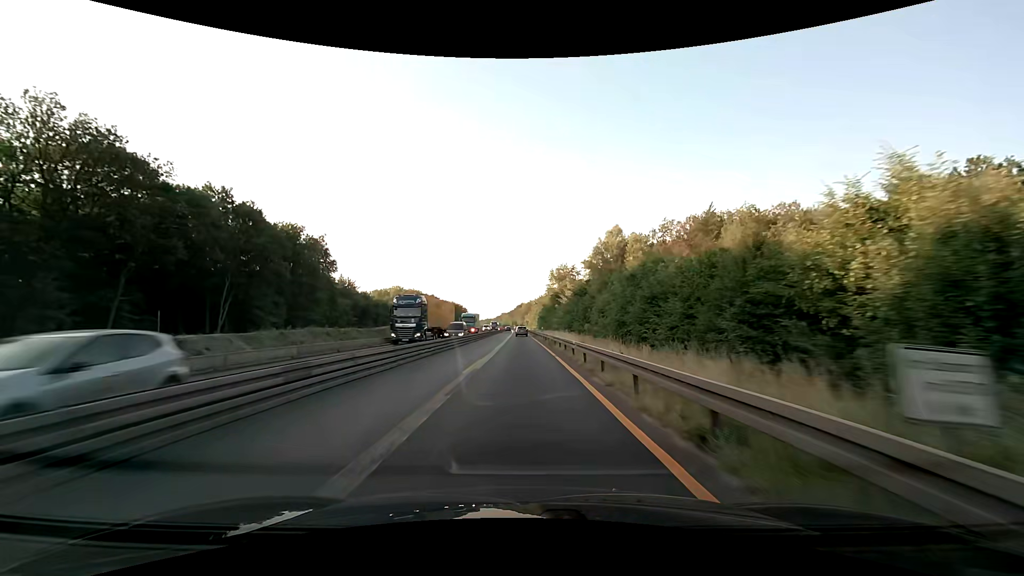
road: motorway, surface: asphalt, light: Day
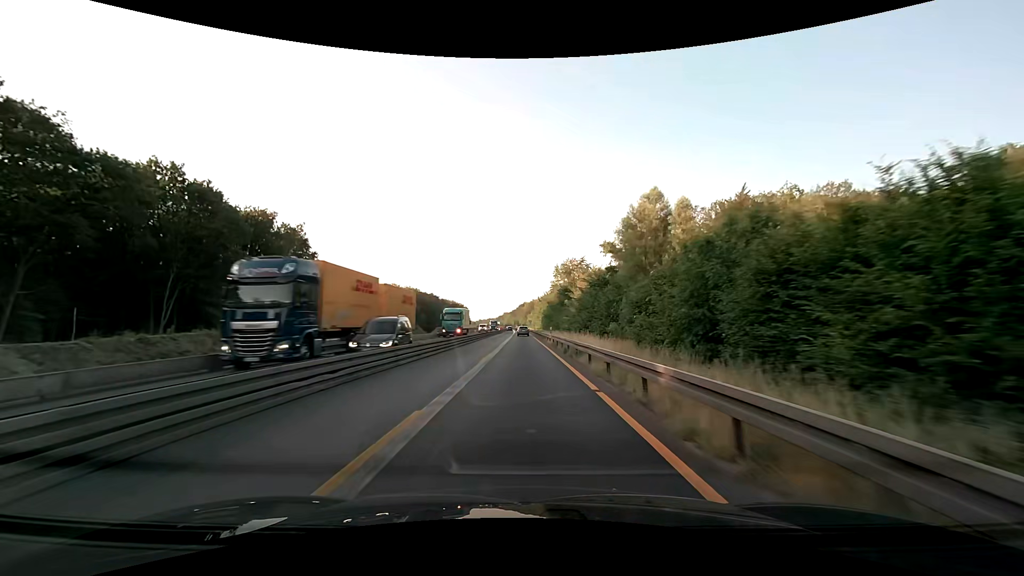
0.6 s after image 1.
(0.0, +12.5) m; 0°
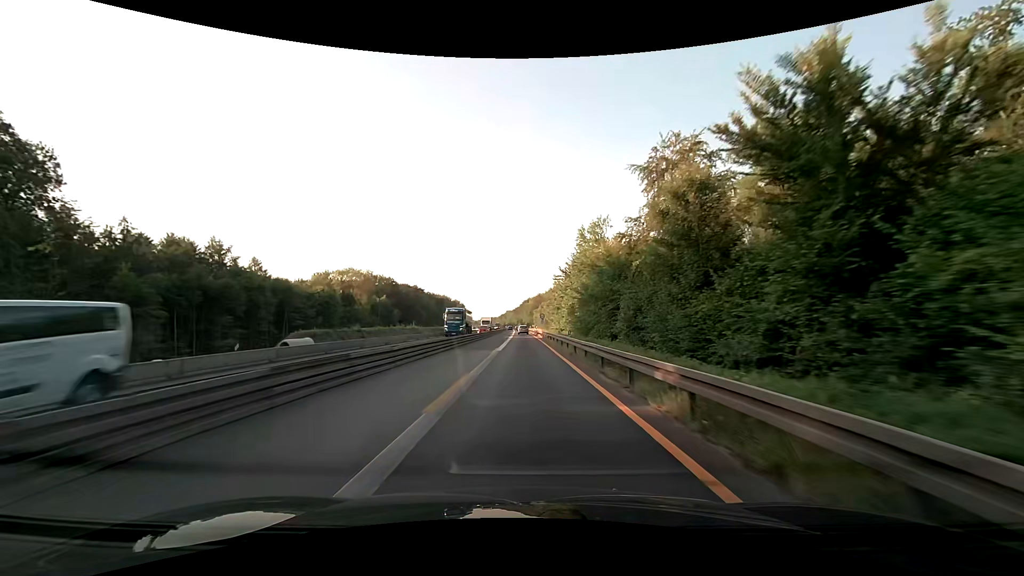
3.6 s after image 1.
(-0.3, +62.5) m; -1°
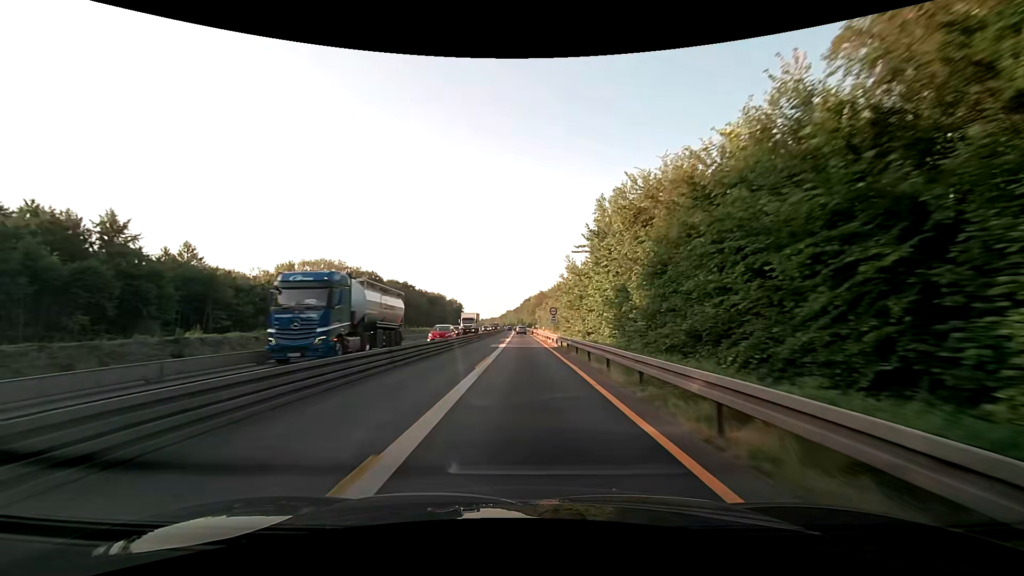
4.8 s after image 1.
(0.0, +25.0) m; 0°
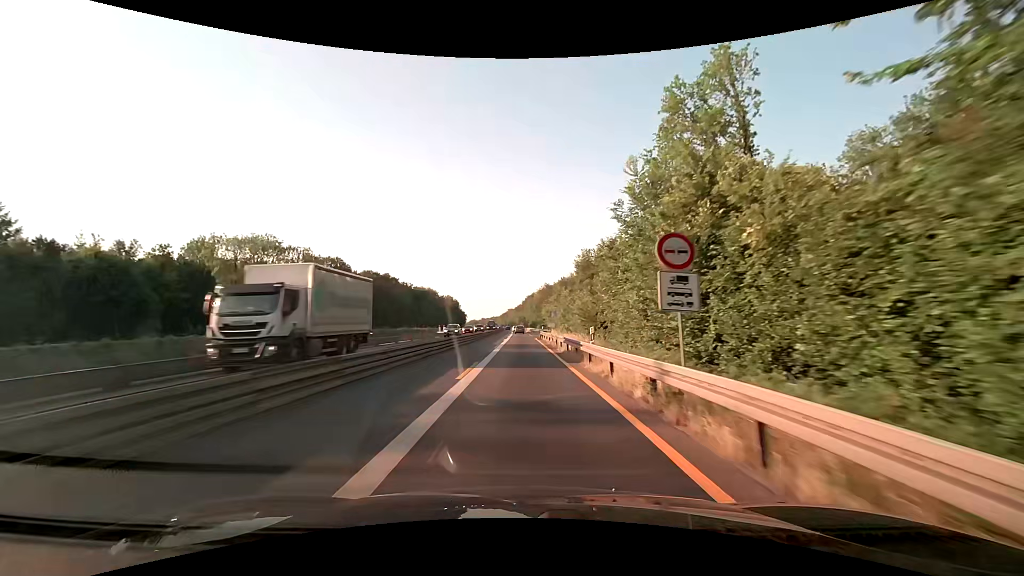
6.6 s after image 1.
(-0.1, +37.5) m; 0°
(0, +10) (0, +20) (0, +30) (0, +40) (0, +50) (0, +60) (0, +70) (0, +80) (-1, +90) (-1, +100) m
